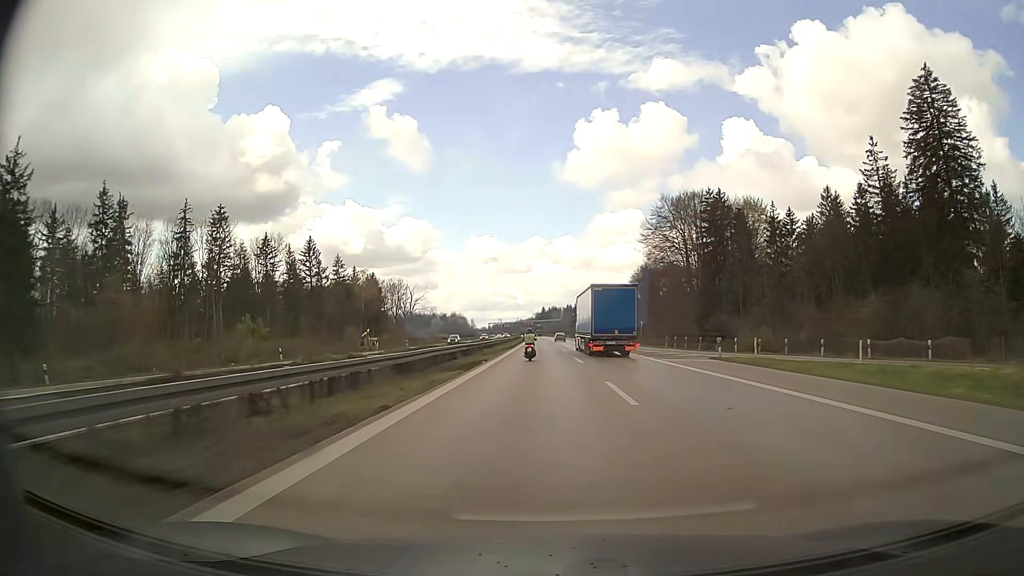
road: motorway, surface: asphalt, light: Day
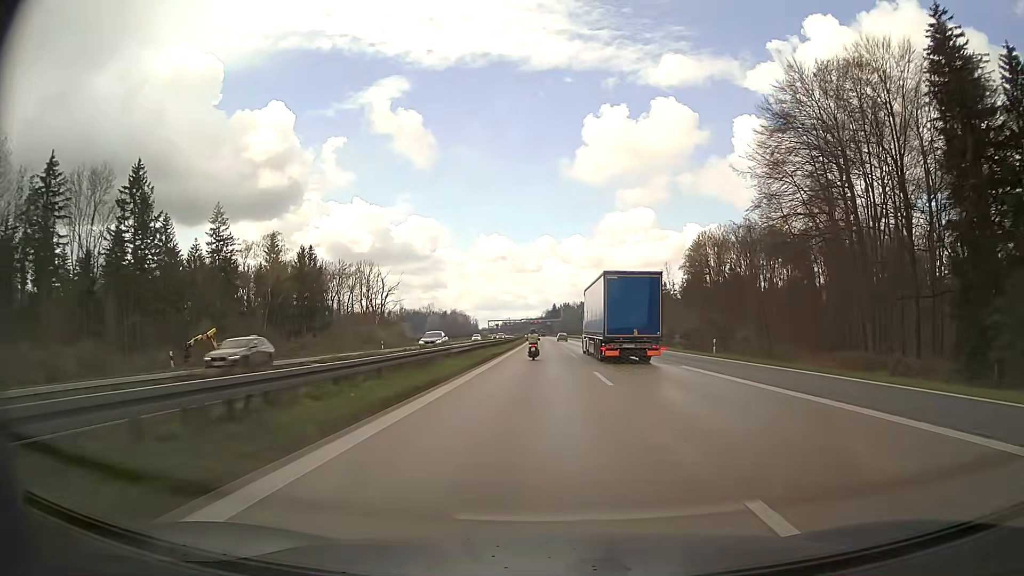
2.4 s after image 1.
(-0.6, +67.8) m; -1°
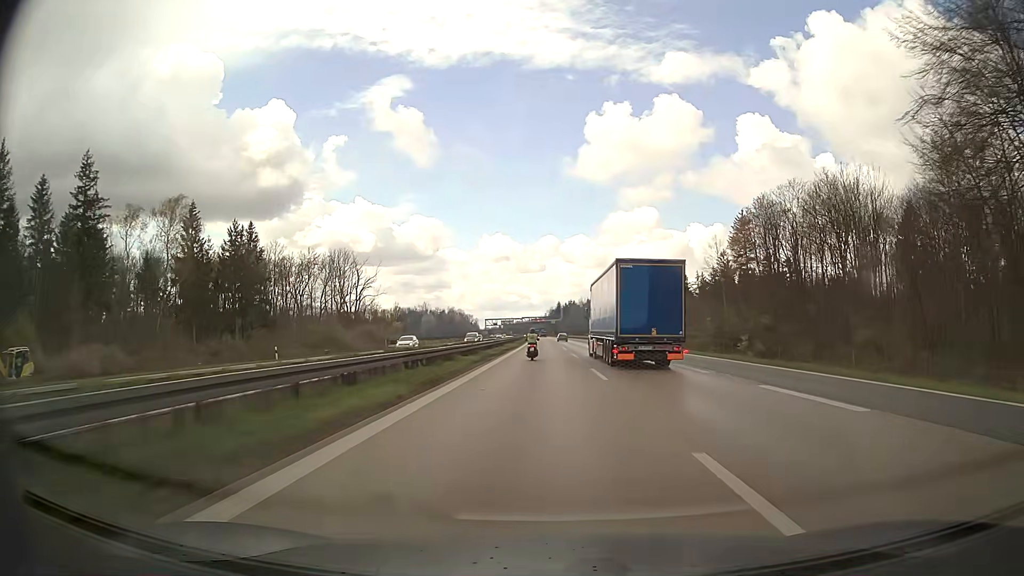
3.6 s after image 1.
(-0.1, +34.6) m; 0°
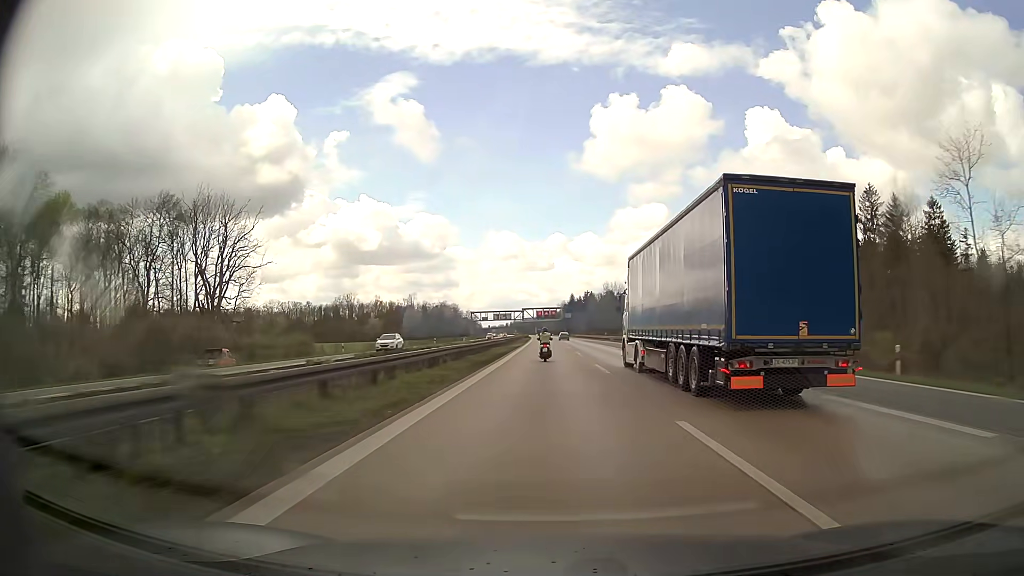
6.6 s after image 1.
(-0.9, +87.9) m; -1°
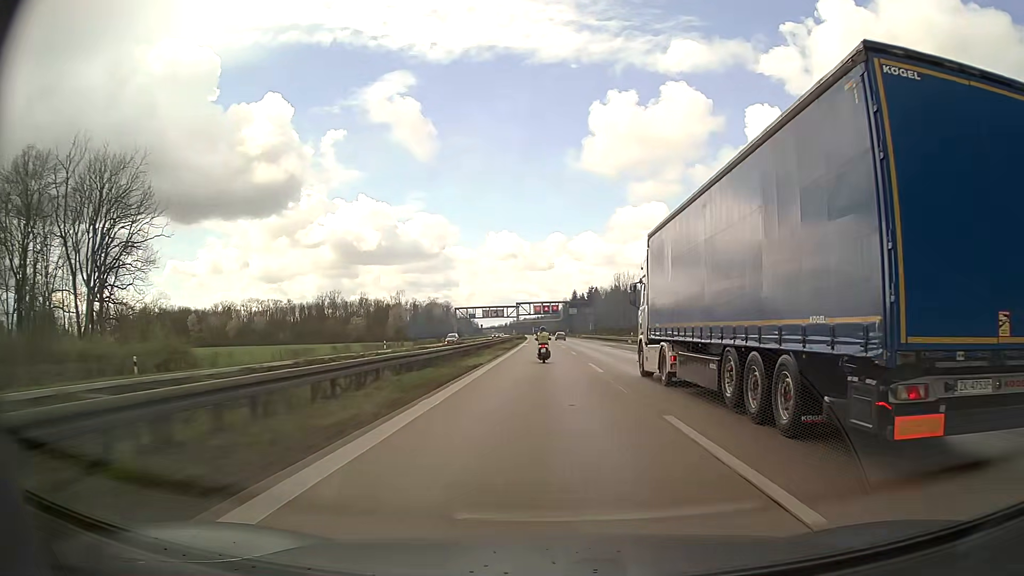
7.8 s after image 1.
(0.0, +35.7) m; 0°
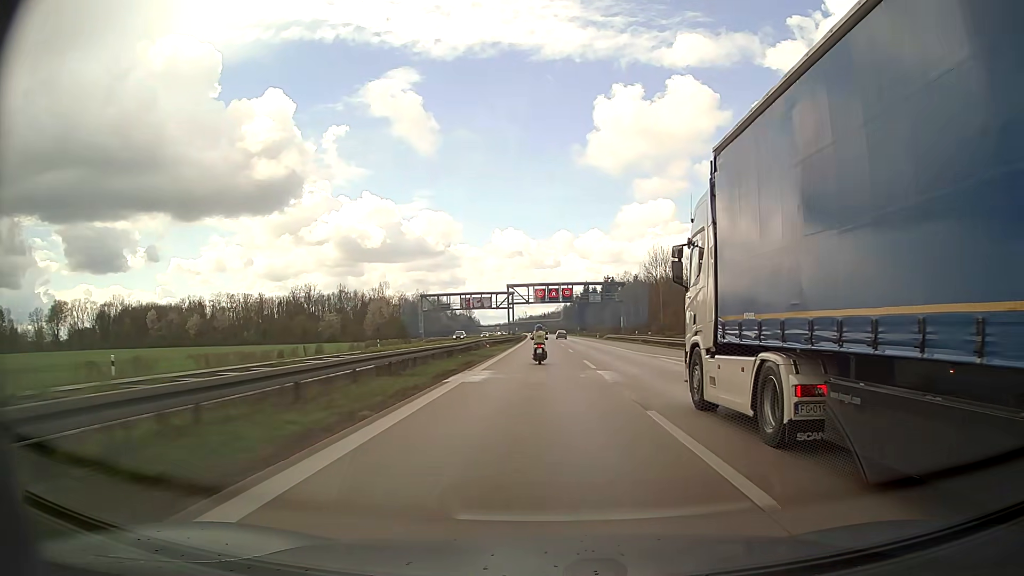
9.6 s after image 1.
(-0.3, +53.8) m; -1°
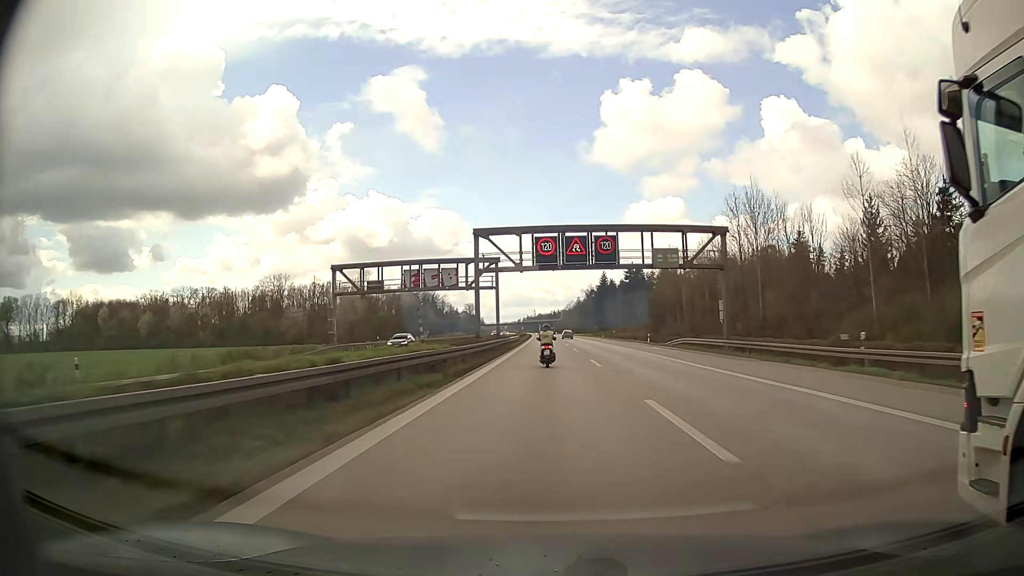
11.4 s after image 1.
(-0.5, +53.4) m; -1°
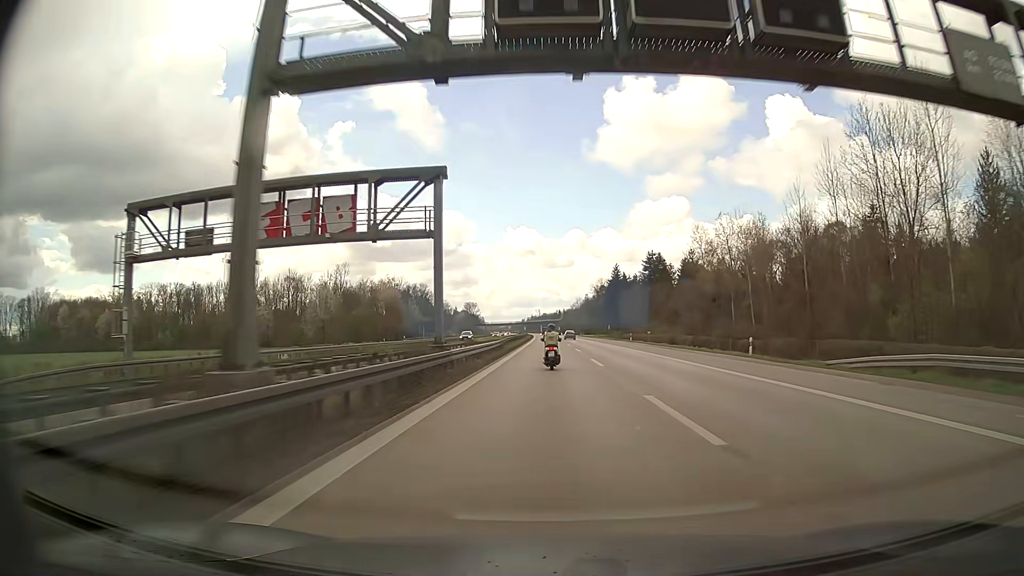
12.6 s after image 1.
(-0.1, +35.2) m; 0°
(0, +10) (0, +20) (0, +30) (0, +40) (0, +50) (0, +60) (0, +70) (0, +80) (0, +90) (0, +100) m
